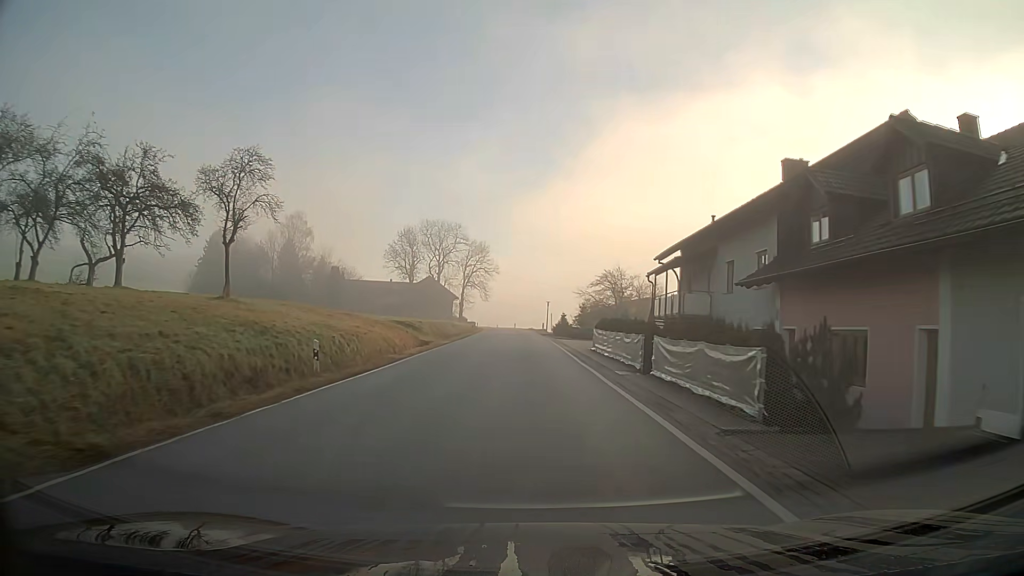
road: secondary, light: Day
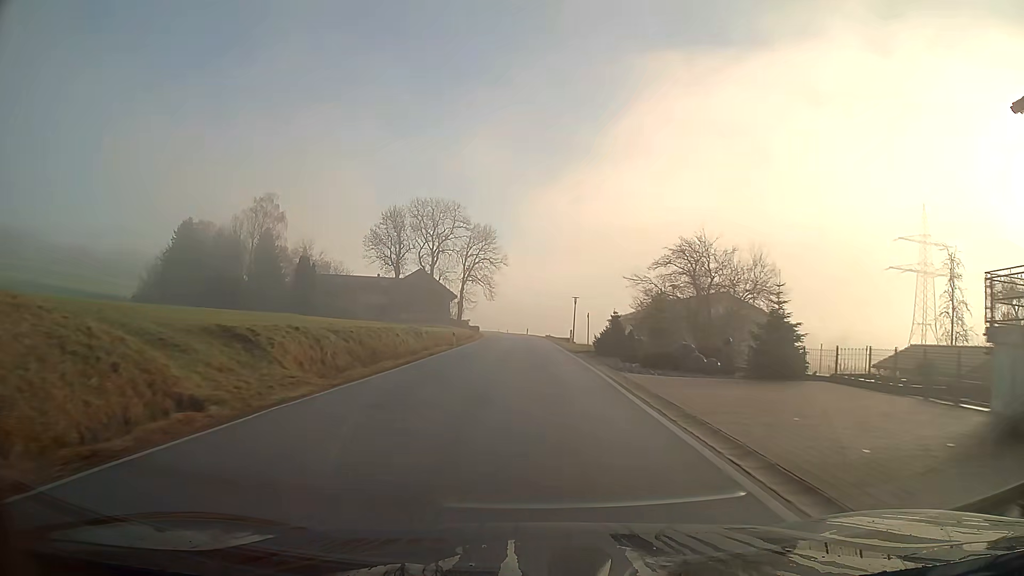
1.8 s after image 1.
(-0.3, +27.4) m; -1°
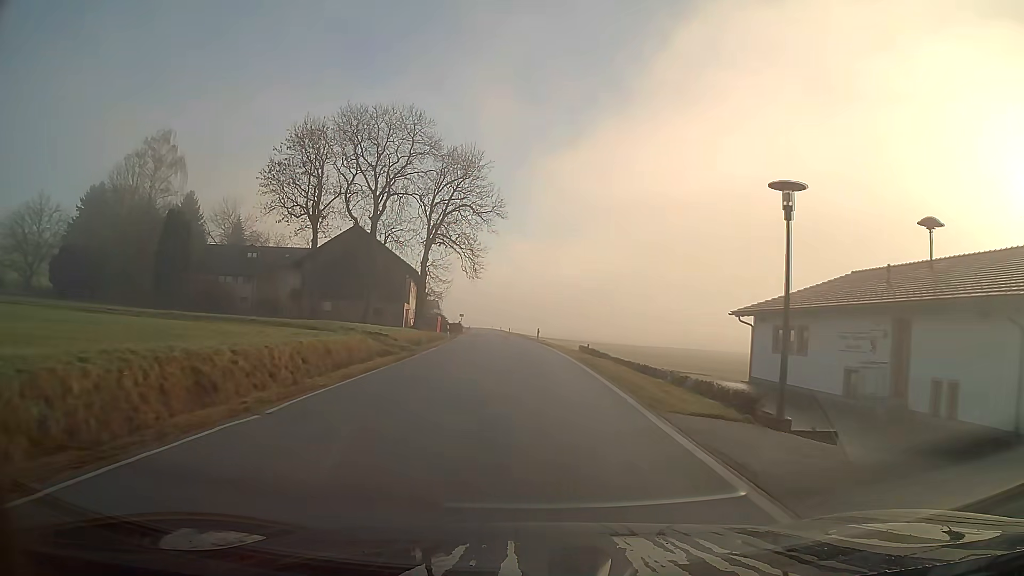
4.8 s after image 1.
(-0.3, +44.9) m; -1°
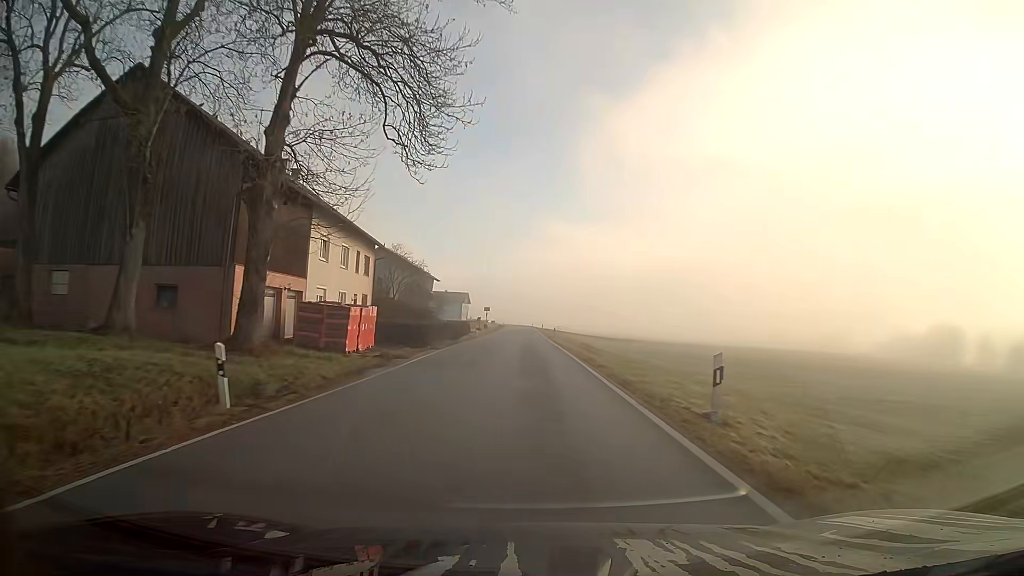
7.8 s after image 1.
(-1.4, +43.2) m; -3°
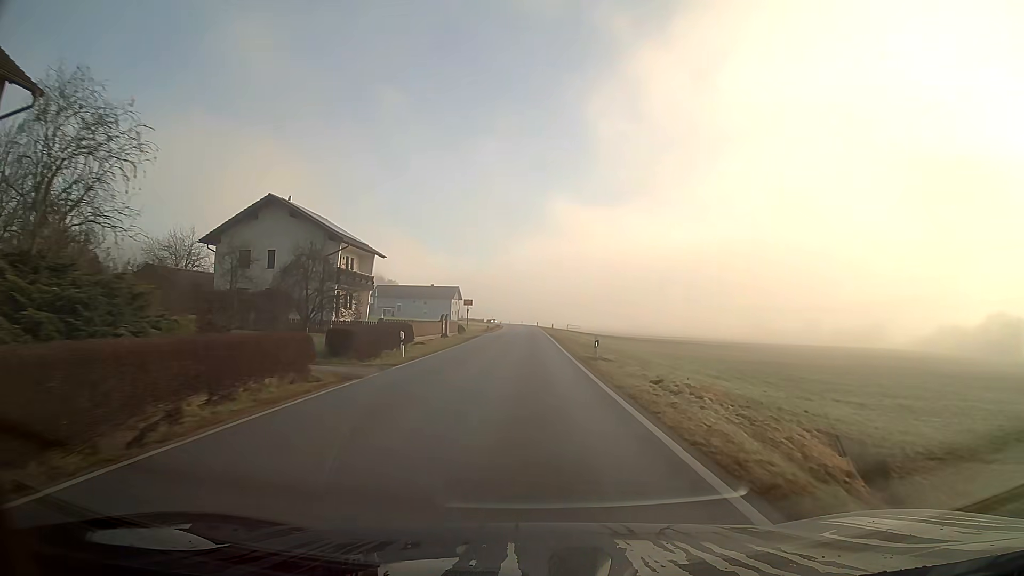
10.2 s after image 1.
(-0.2, +36.4) m; 0°
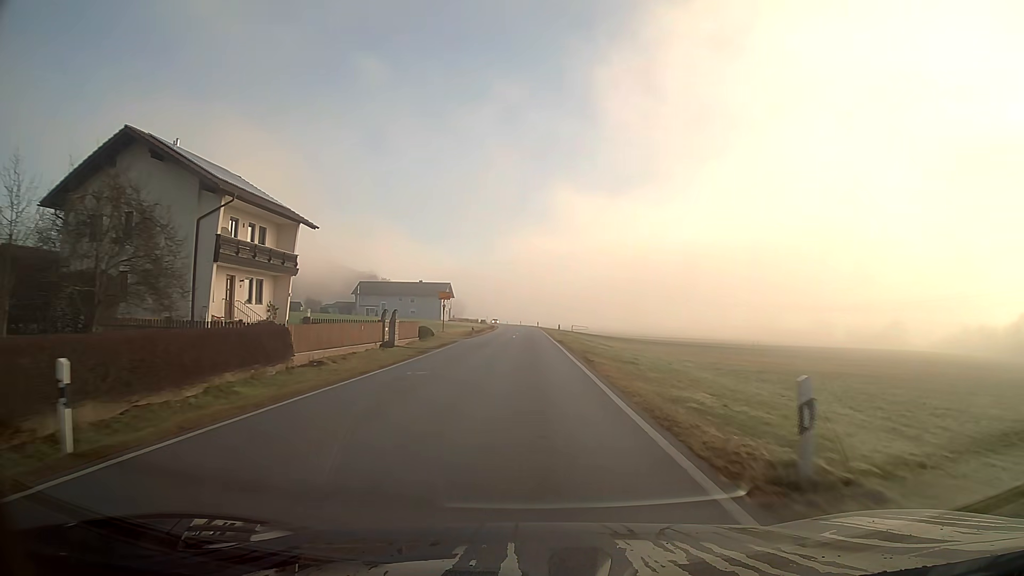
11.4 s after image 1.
(0.0, +18.8) m; 0°
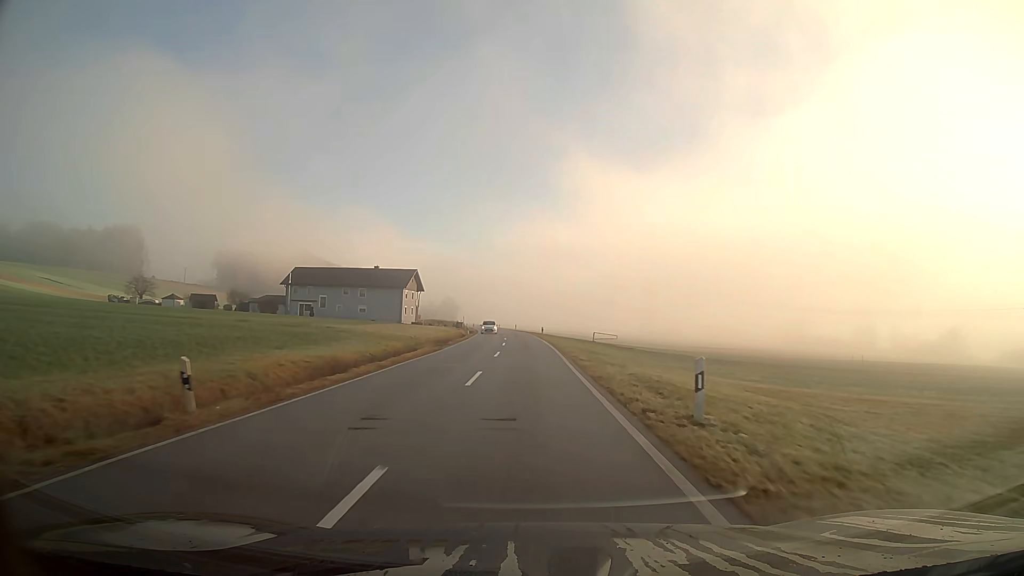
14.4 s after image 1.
(-0.1, +47.5) m; 0°
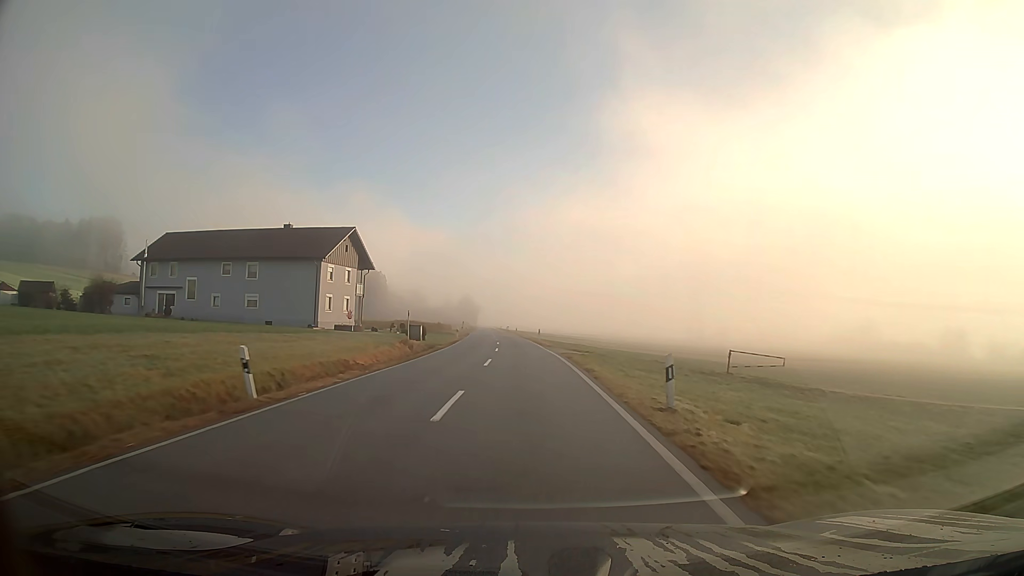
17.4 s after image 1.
(-1.0, +54.0) m; -3°
